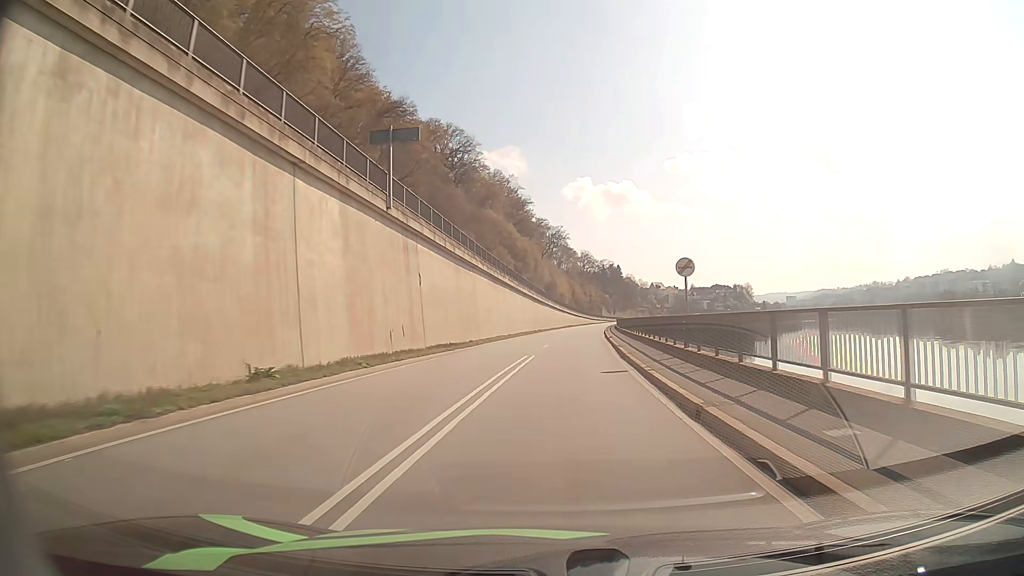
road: primary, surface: asphalt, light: Day
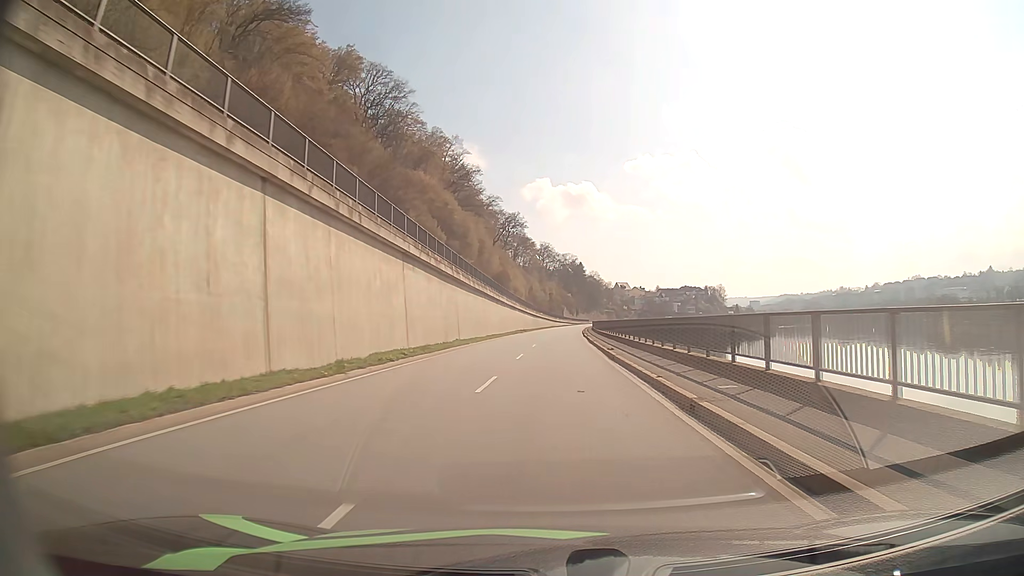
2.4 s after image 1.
(+1.8, +45.6) m; +4°
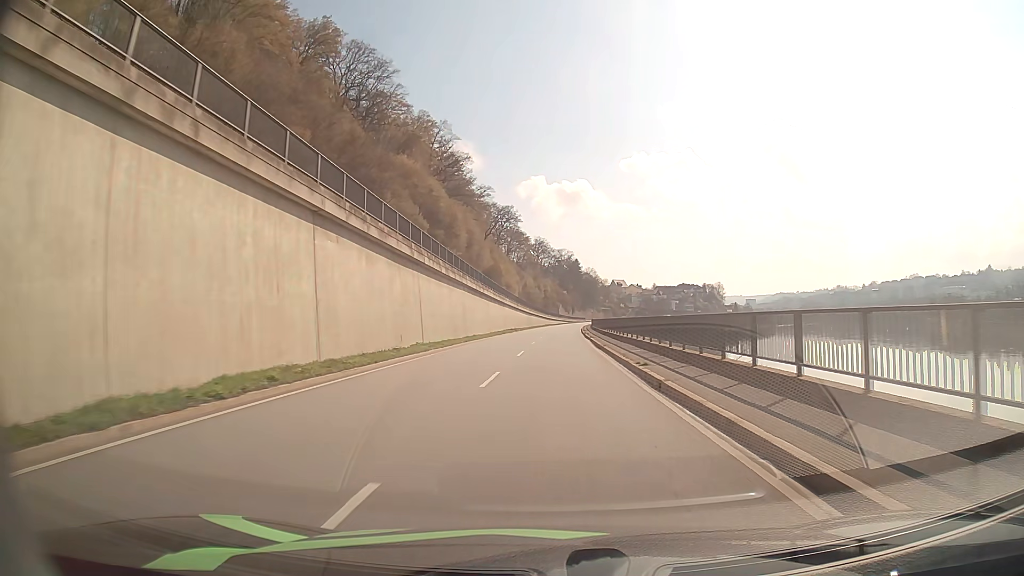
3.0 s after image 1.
(0.0, +11.4) m; 0°
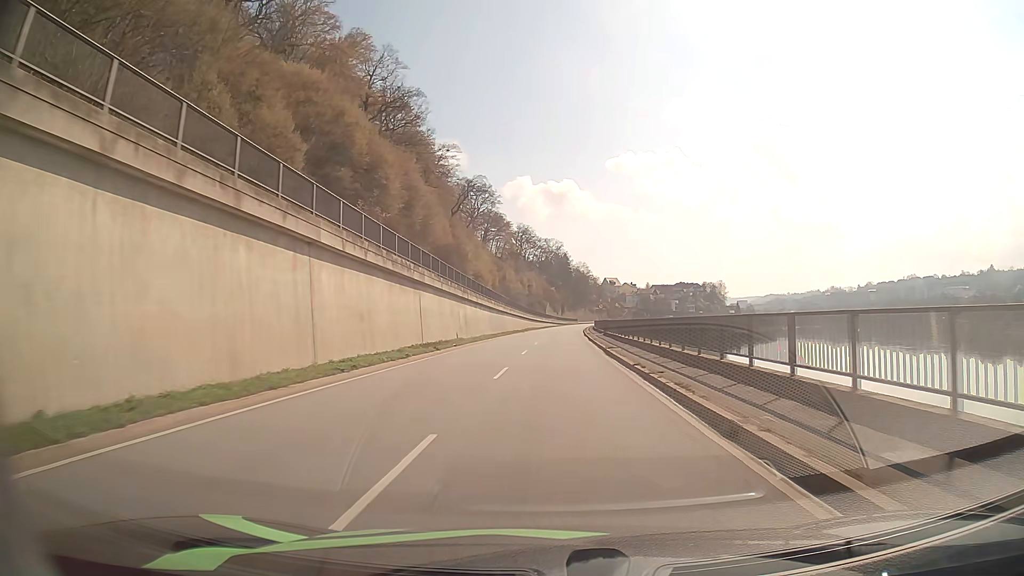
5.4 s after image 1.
(+0.5, +45.6) m; +1°
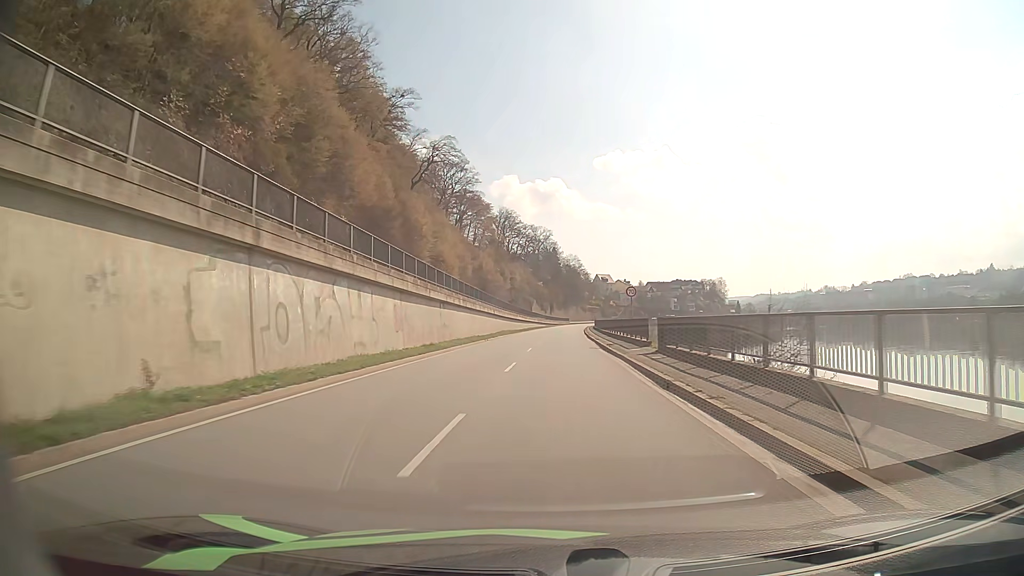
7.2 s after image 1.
(+0.2, +34.4) m; +1°
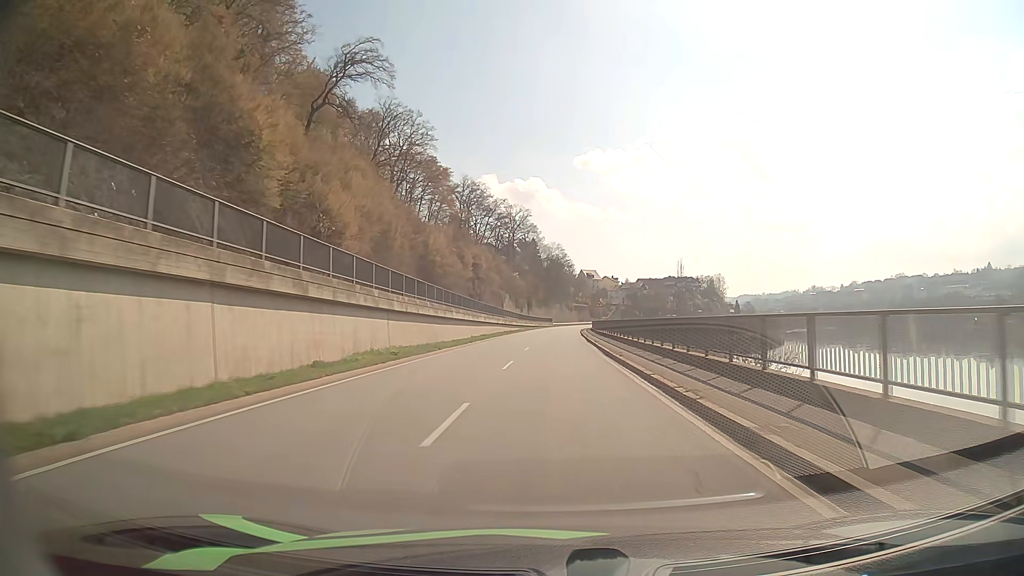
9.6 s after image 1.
(+0.7, +46.9) m; +2°
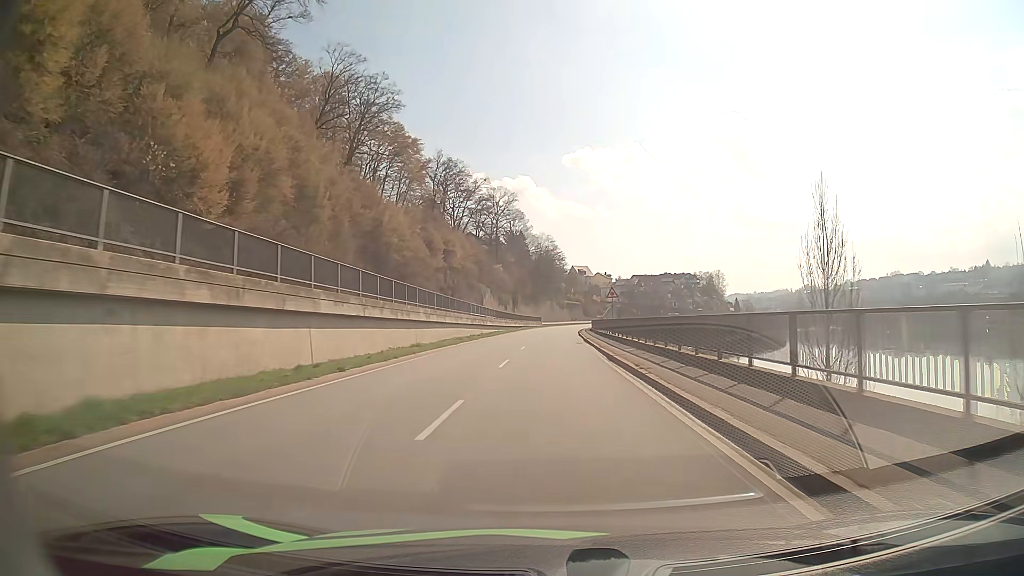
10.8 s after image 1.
(+0.1, +23.7) m; +1°
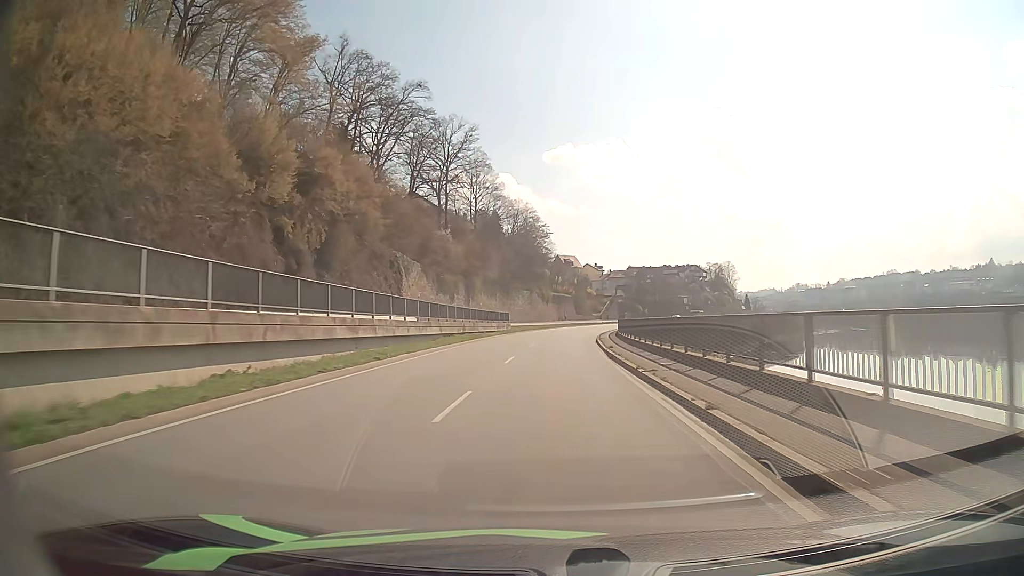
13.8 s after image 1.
(+0.5, +58.9) m; +1°
(0, +10) (0, +20) (0, +30) (+1, +40) (+1, +50) (+2, +60) (+3, +70) (+5, +80) (+7, +90) (+9, +99) m
